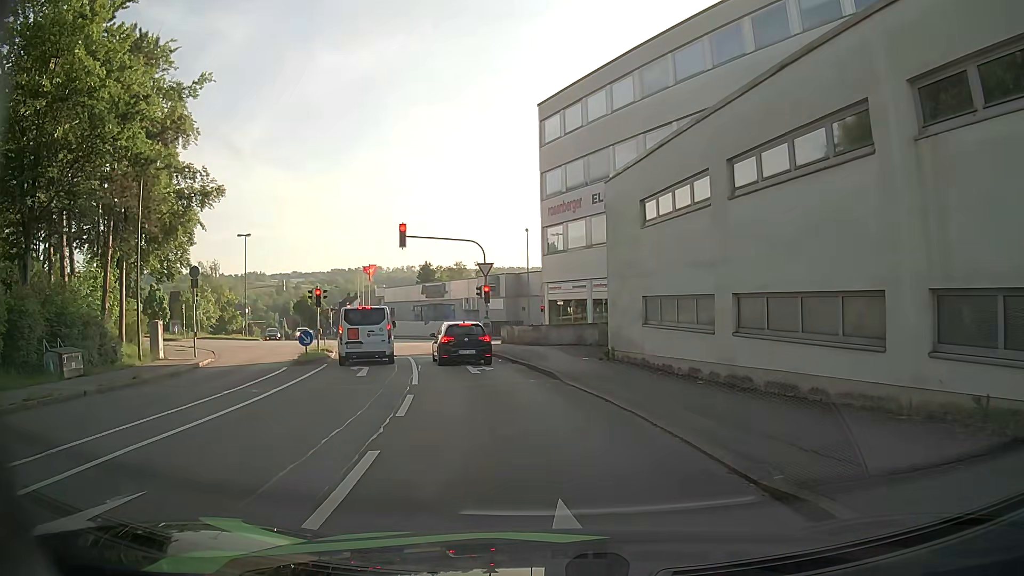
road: tertiary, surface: asphalt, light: Day
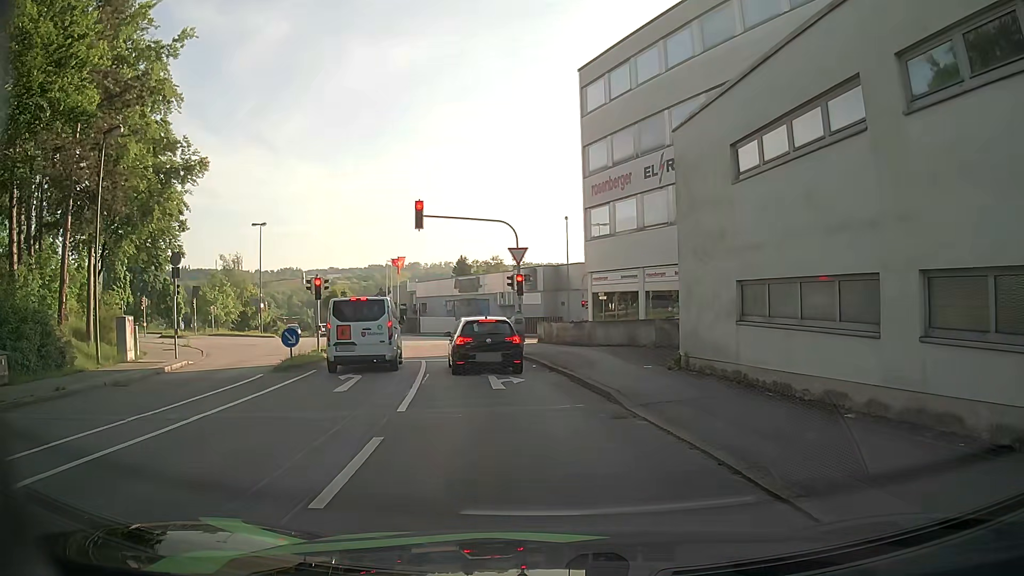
(-0.1, +5.2) m; -2°
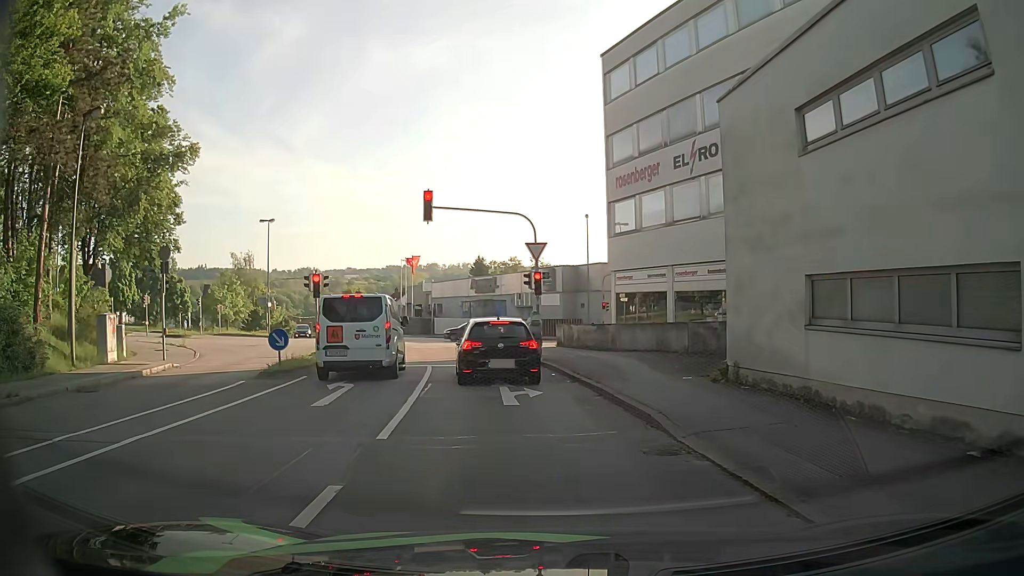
(-0.1, +2.3) m; -2°
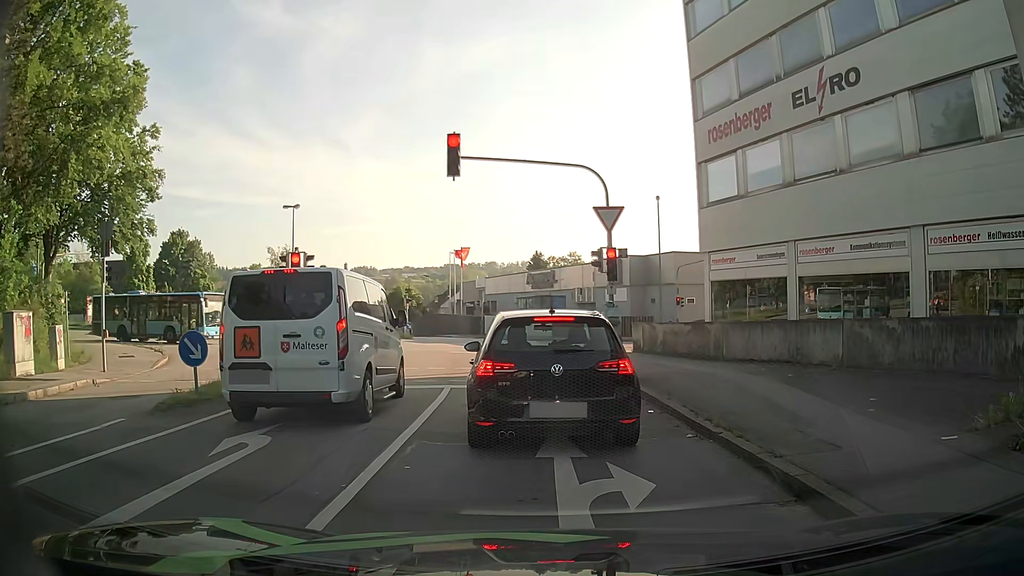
(-0.4, +7.2) m; -5°
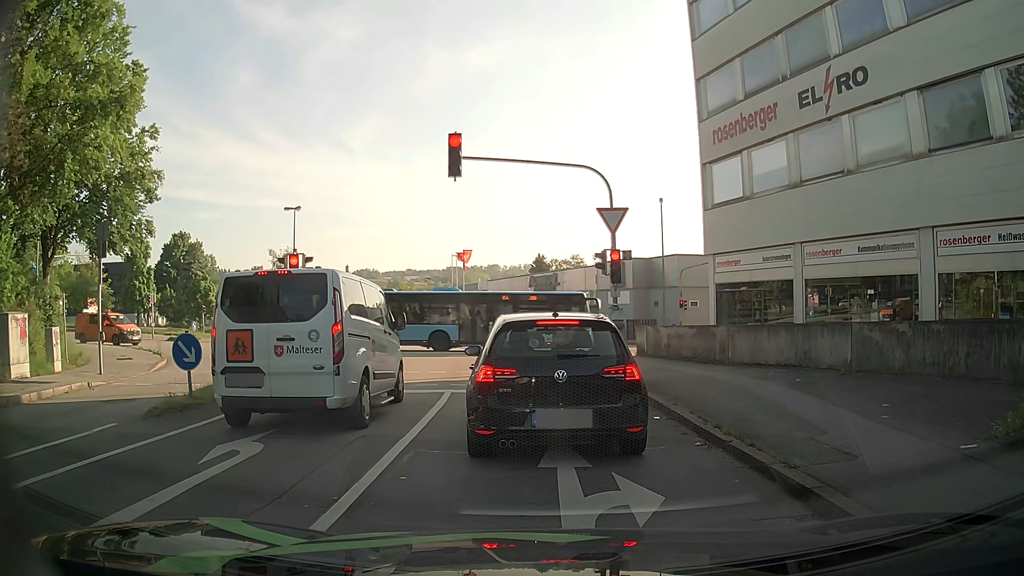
(0.0, +0.4) m; 0°
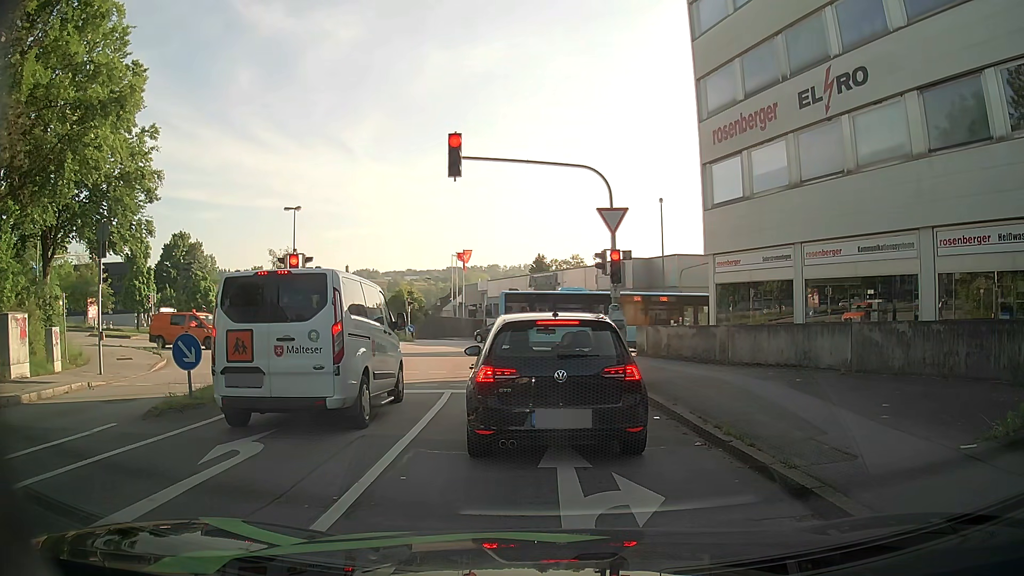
(0.0, 0.0) m; 0°
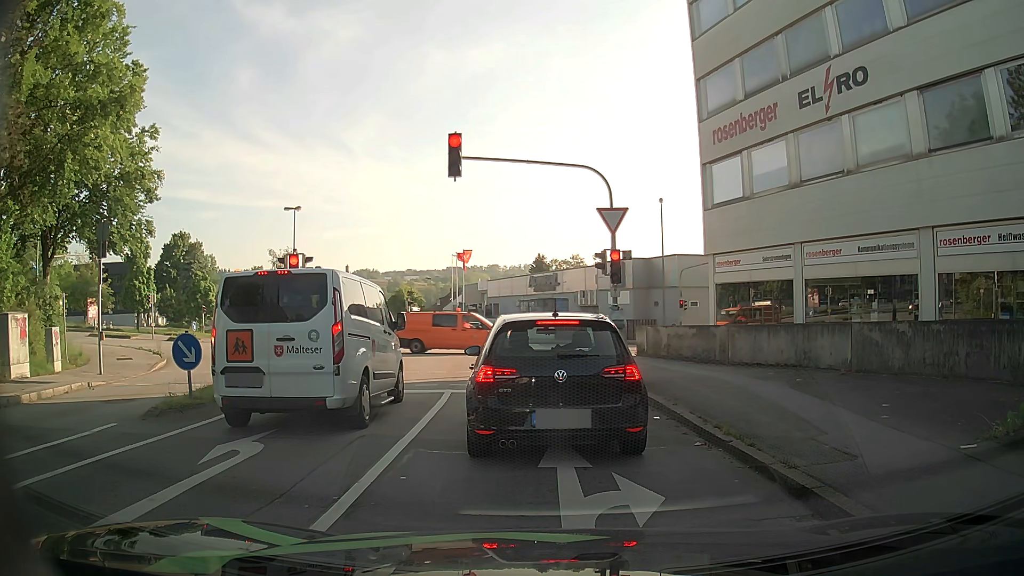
(0.0, 0.0) m; 0°
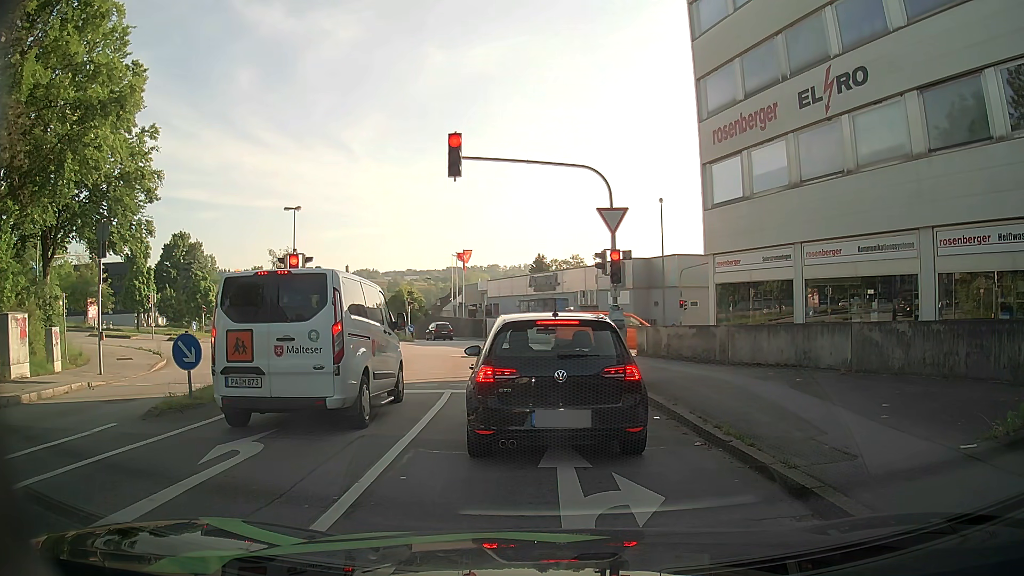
(0.0, 0.0) m; 0°
